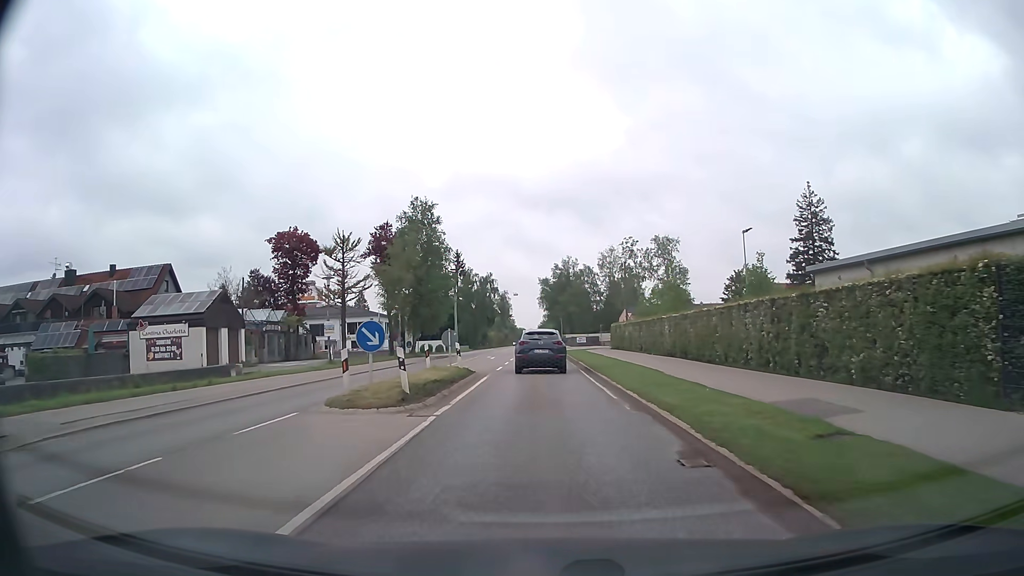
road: secondary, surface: asphalt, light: Day
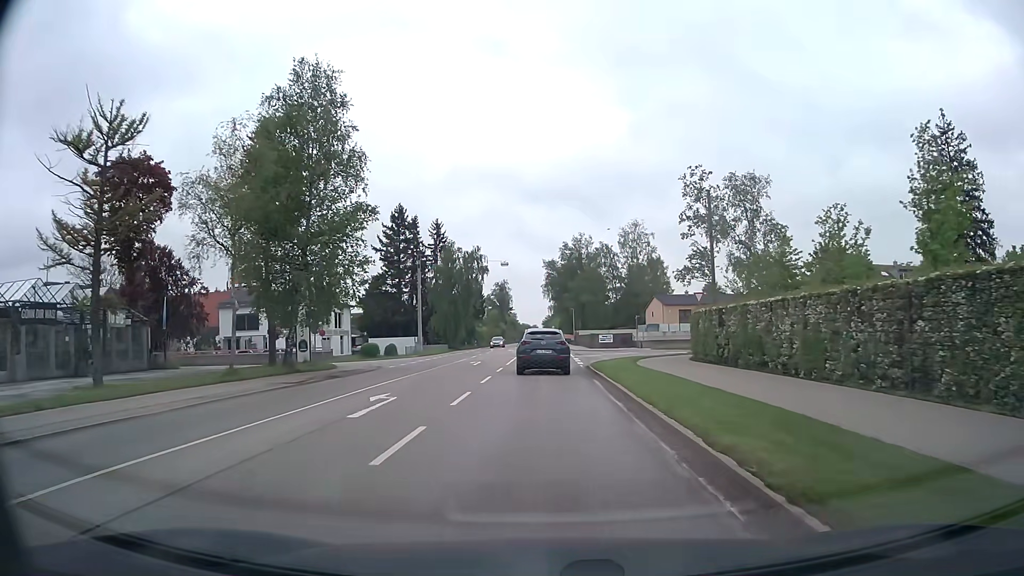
(0.0, +32.0) m; 0°
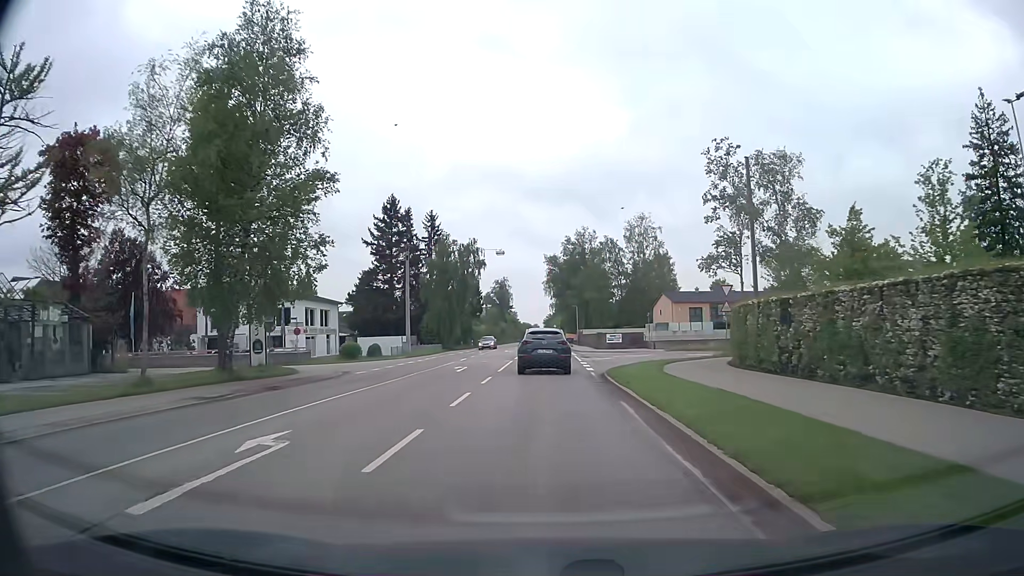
(0.0, +6.4) m; 0°
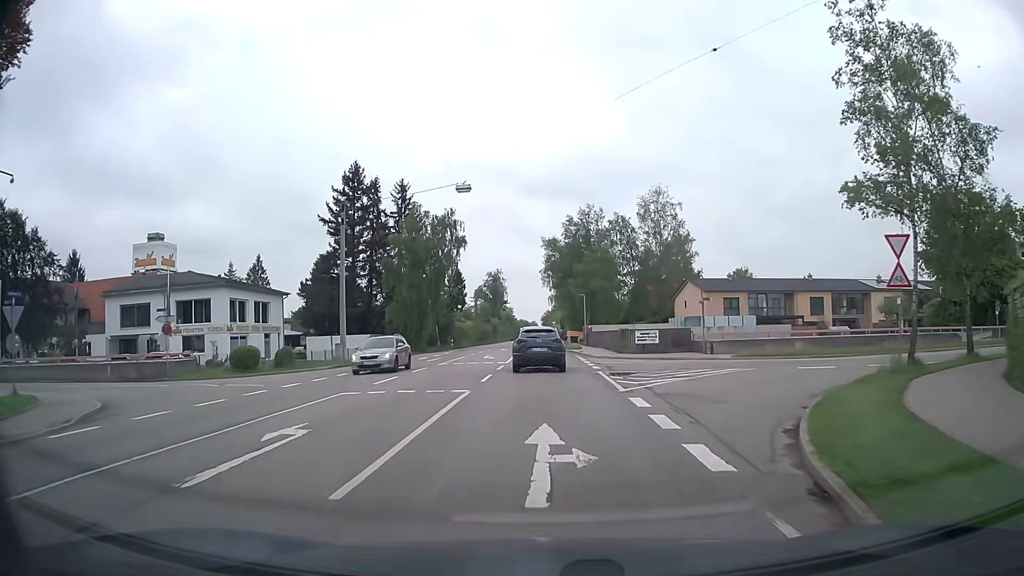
(+0.1, +19.3) m; 0°
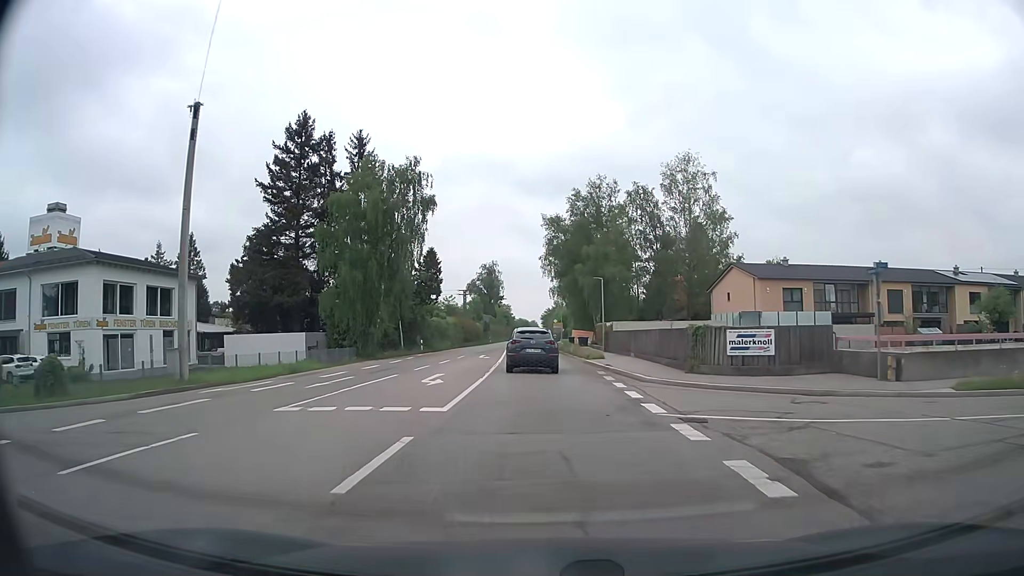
(0.0, +19.5) m; 0°
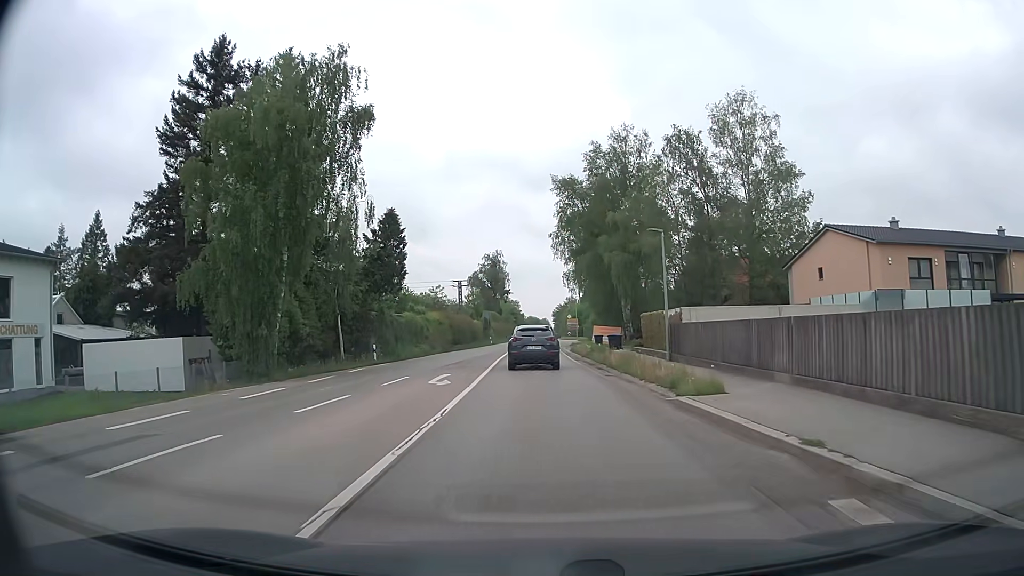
(-0.2, +19.9) m; -1°
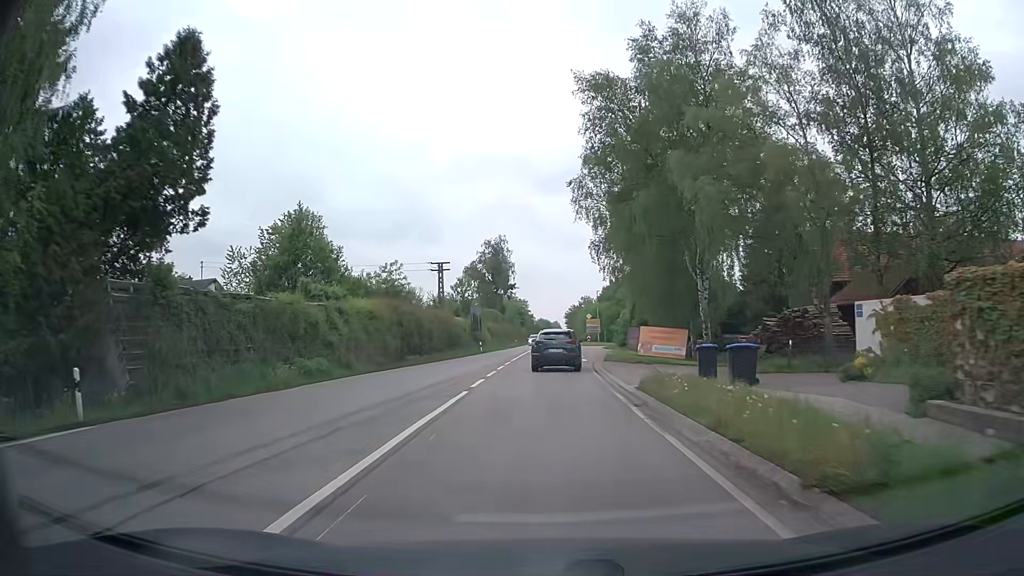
(-0.3, +27.3) m; -1°
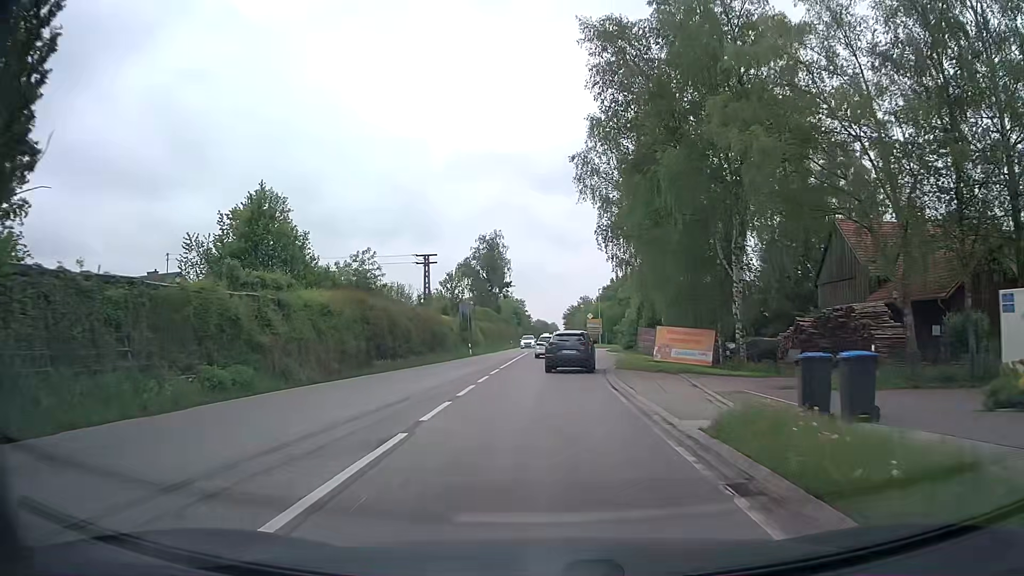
(0.0, +7.1) m; 0°
(0, +10) (0, +20) (0, +30) (0, +40) (+1, +50) (+1, +60) (+1, +70) (+1, +80) (+2, +90) (+2, +100) m
